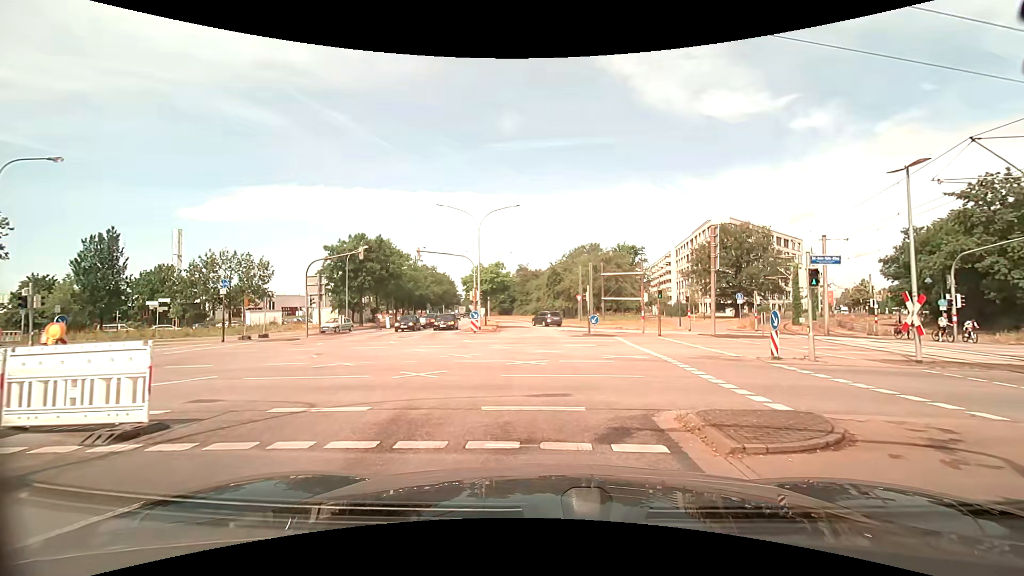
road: tertiary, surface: asphalt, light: Day
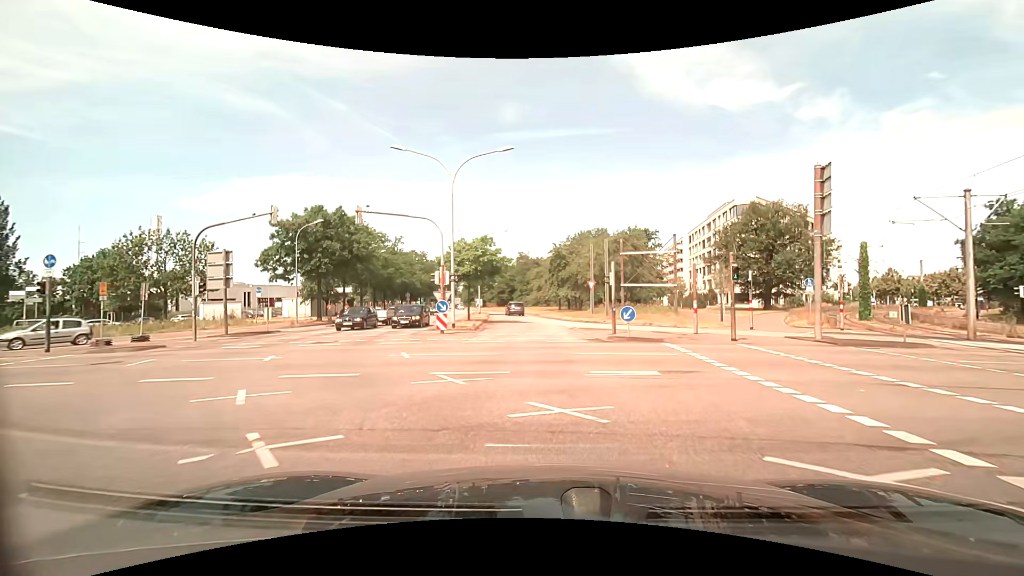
(+0.1, +12.0) m; 0°
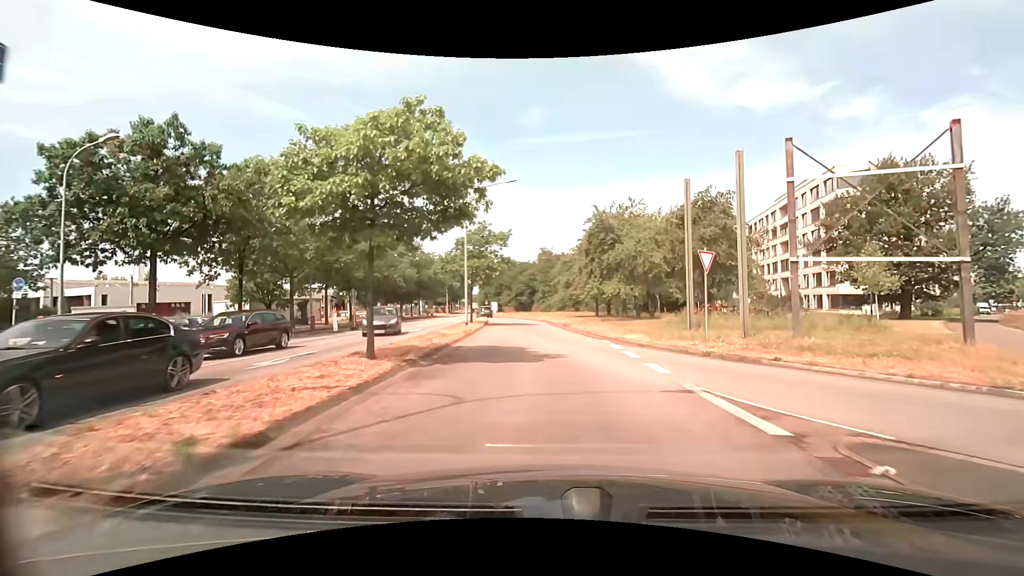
(-0.6, +24.2) m; -3°
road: secondary
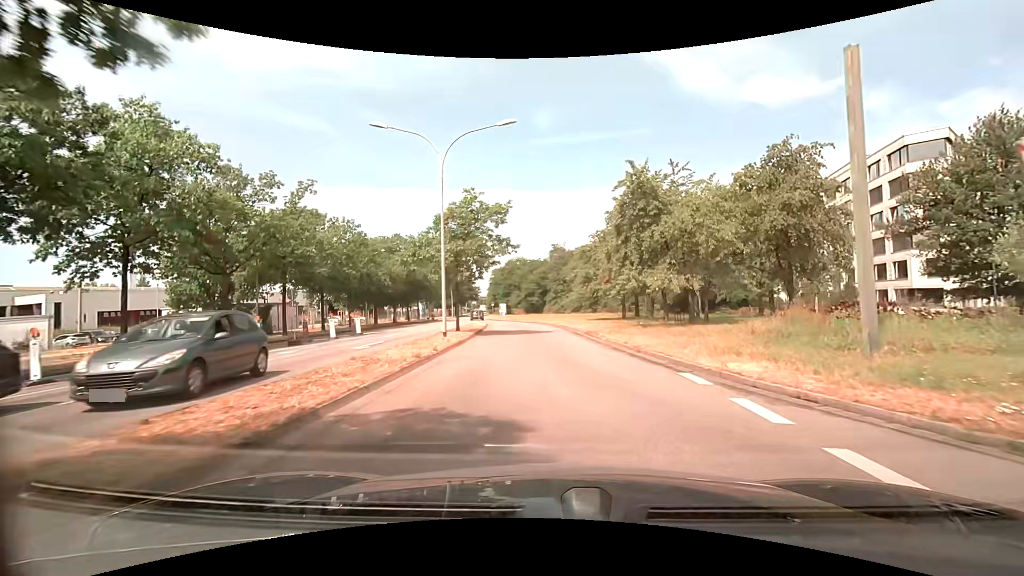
(-0.1, +10.7) m; -2°
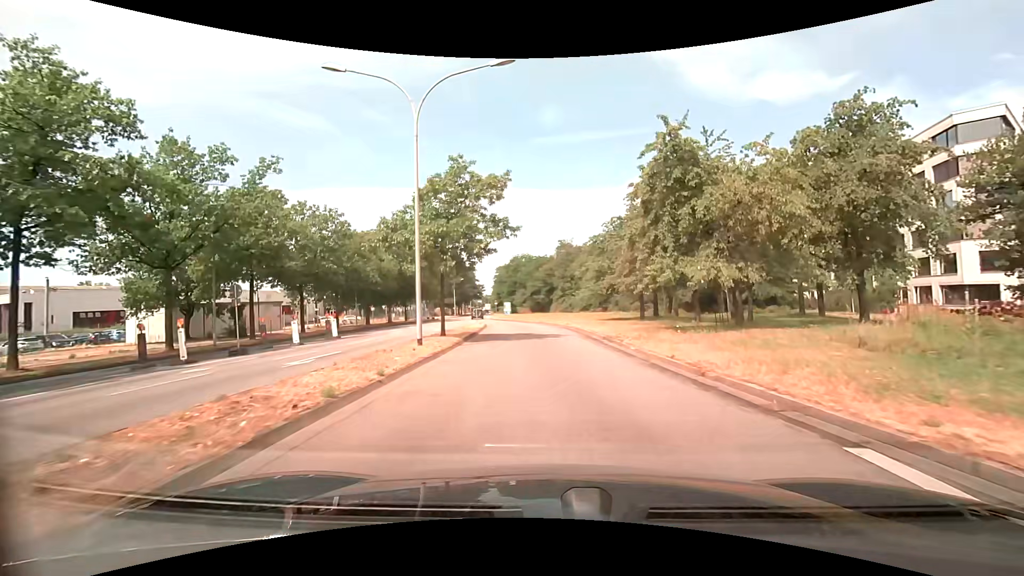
(0.0, +5.5) m; 0°
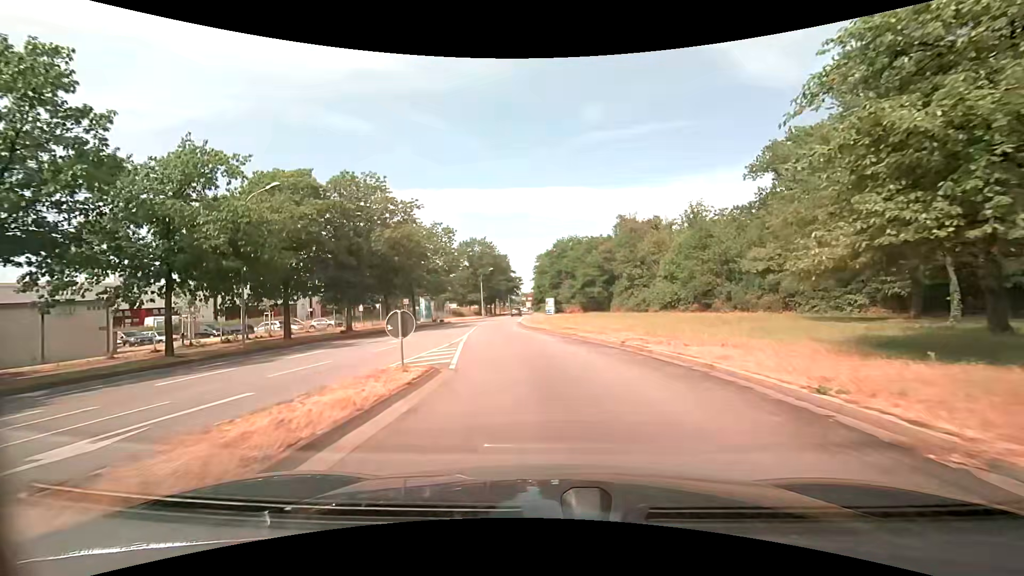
(-1.3, +29.2) m; -6°
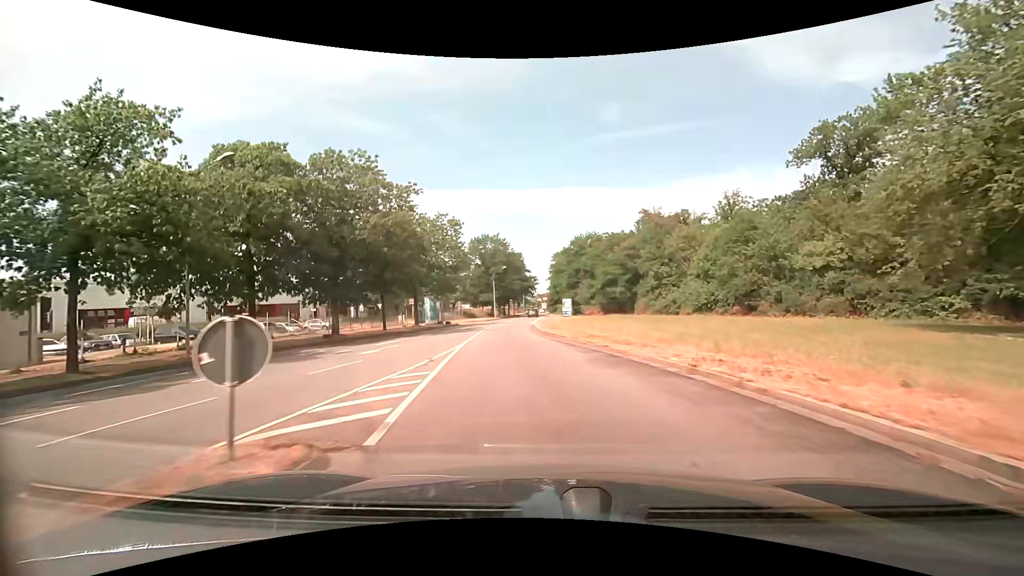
(-0.1, +6.1) m; -1°
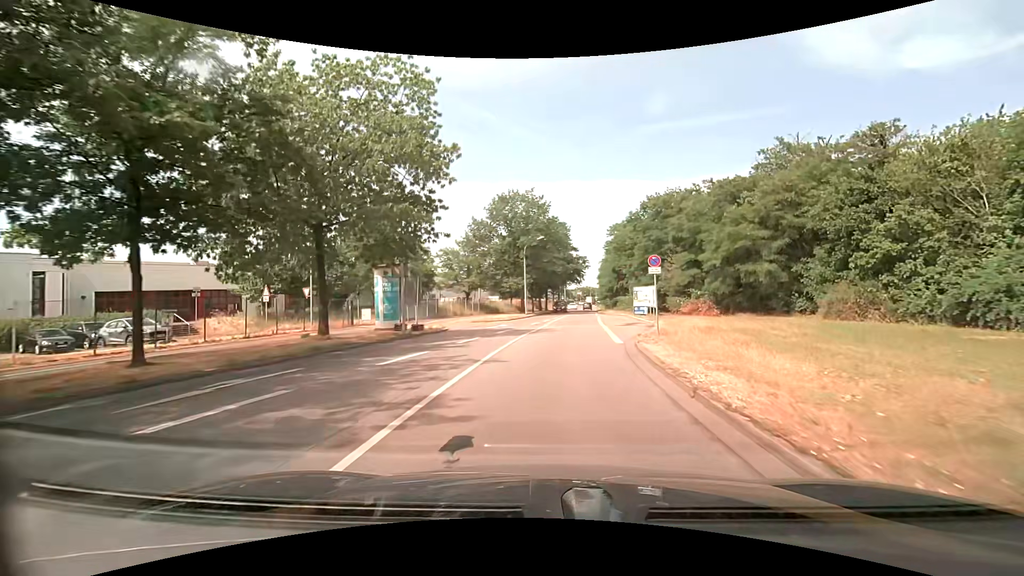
(-2.5, +31.6) m; -5°
(0, +10) (+1, +20) (+2, +30) (+3, +40) (+4, +50) (+5, +60) (+6, +70) (+7, +80) (+8, +90) (+9, +100) m
